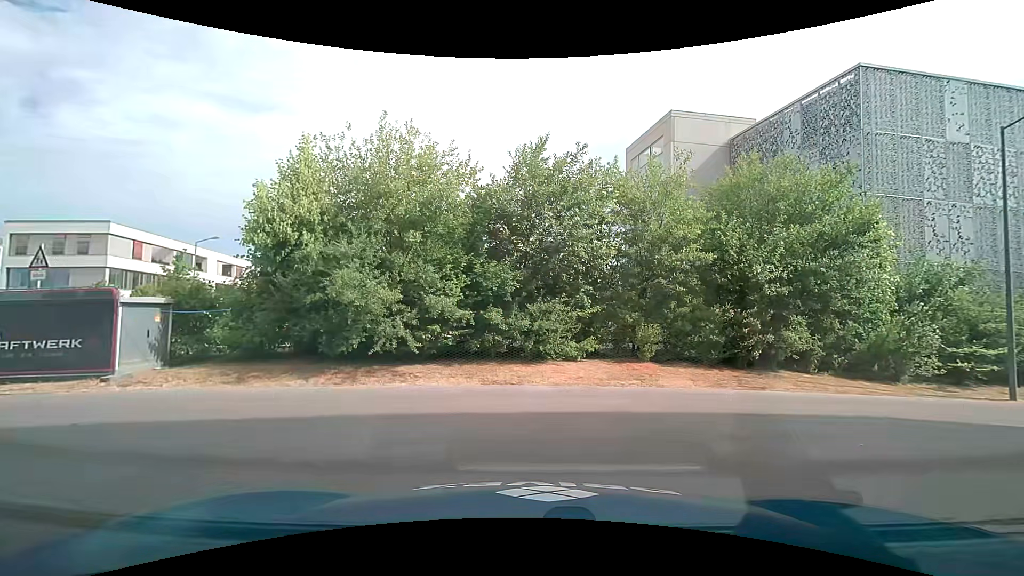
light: Day
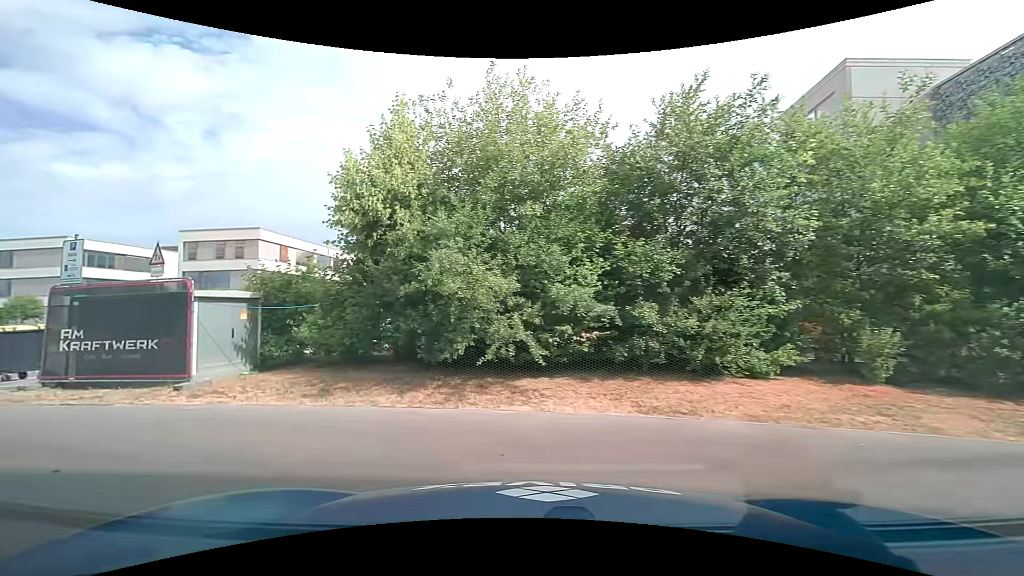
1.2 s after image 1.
(-0.4, +3.3) m; -14°
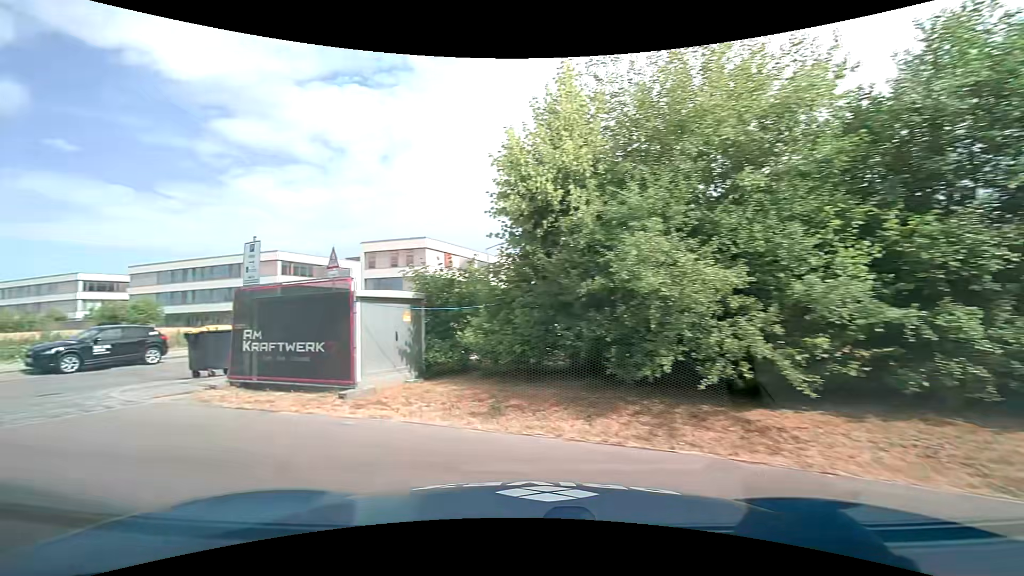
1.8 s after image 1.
(-0.3, +2.1) m; -16°
